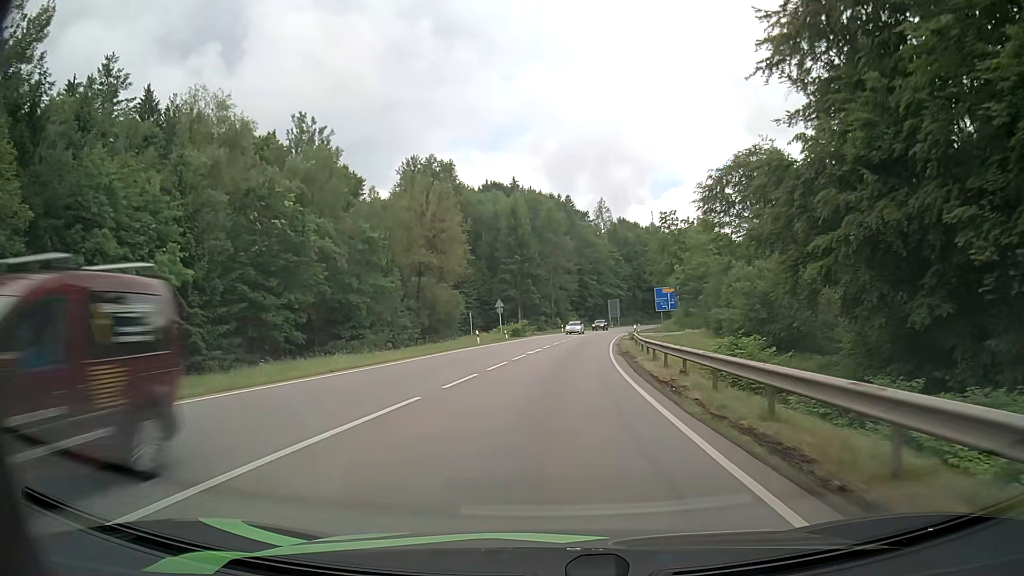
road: secondary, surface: asphalt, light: Day
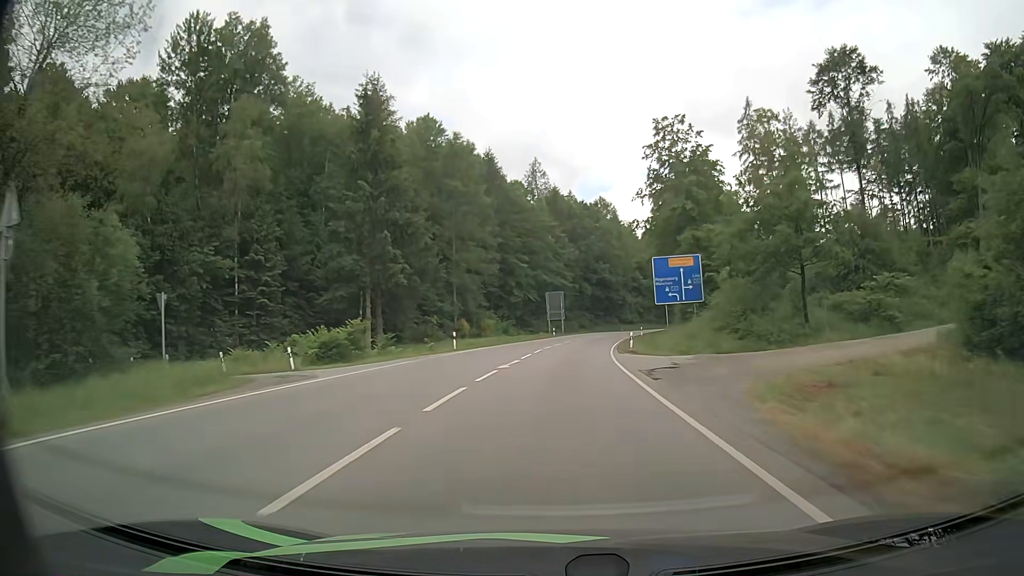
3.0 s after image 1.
(+2.8, +51.7) m; +6°
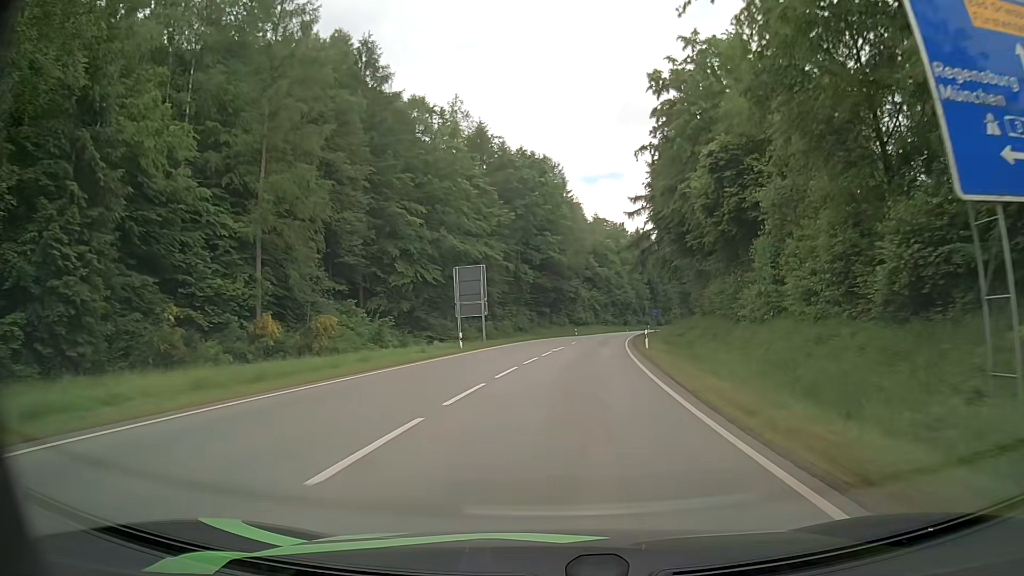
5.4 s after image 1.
(+1.9, +41.0) m; +5°
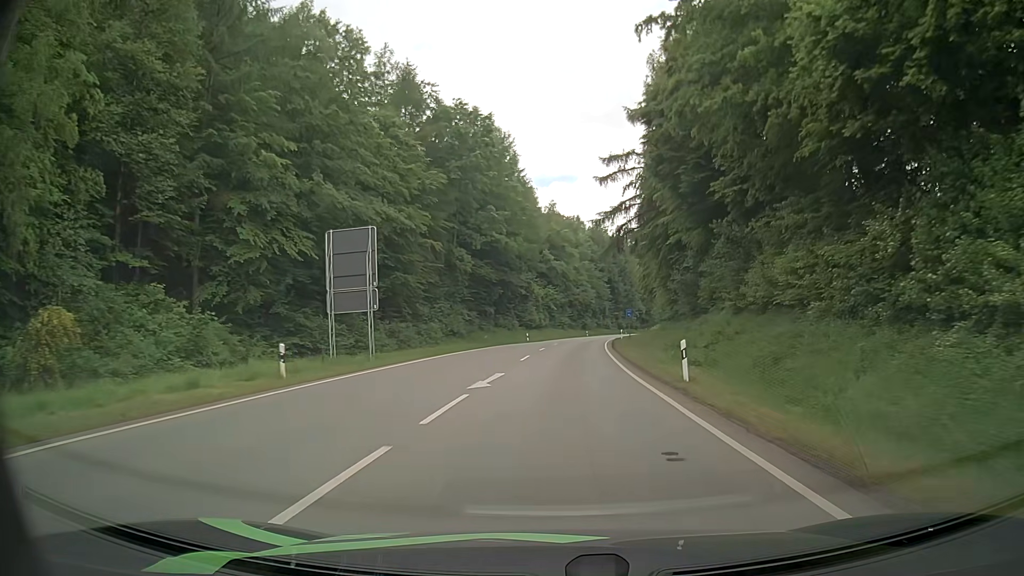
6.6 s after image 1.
(+0.7, +20.2) m; +4°
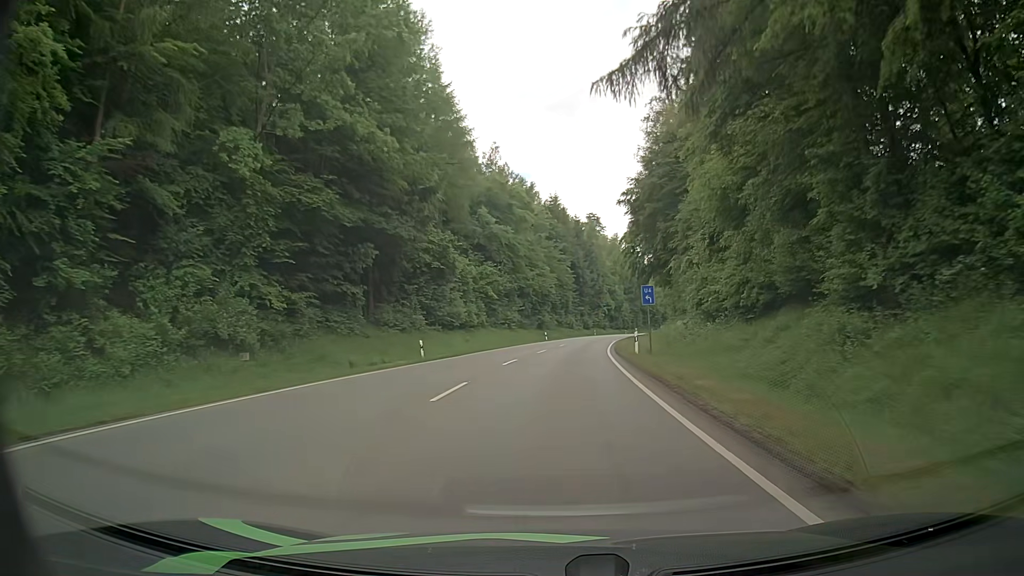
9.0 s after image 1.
(+1.5, +39.9) m; +3°
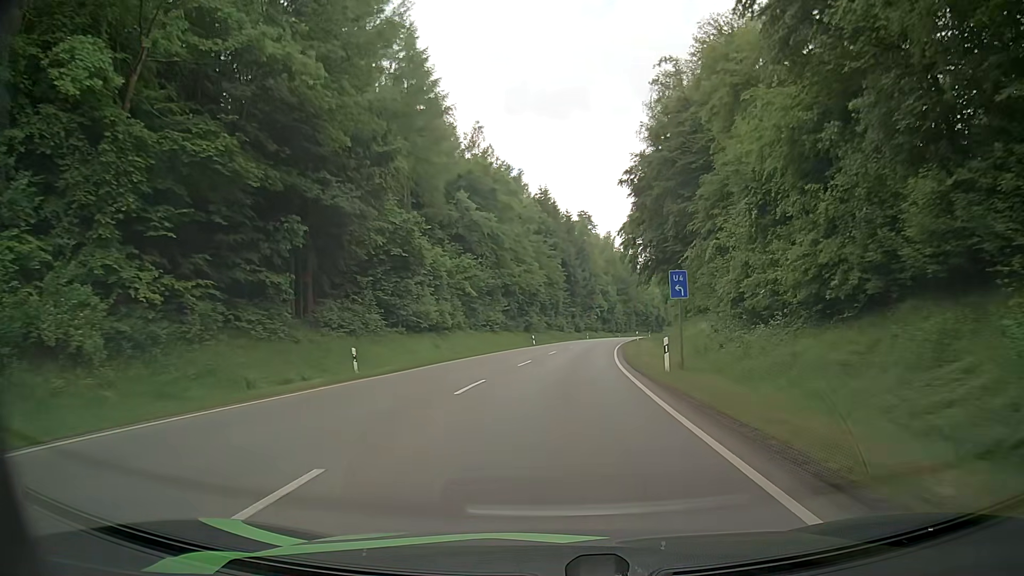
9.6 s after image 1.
(+0.2, +9.9) m; +1°
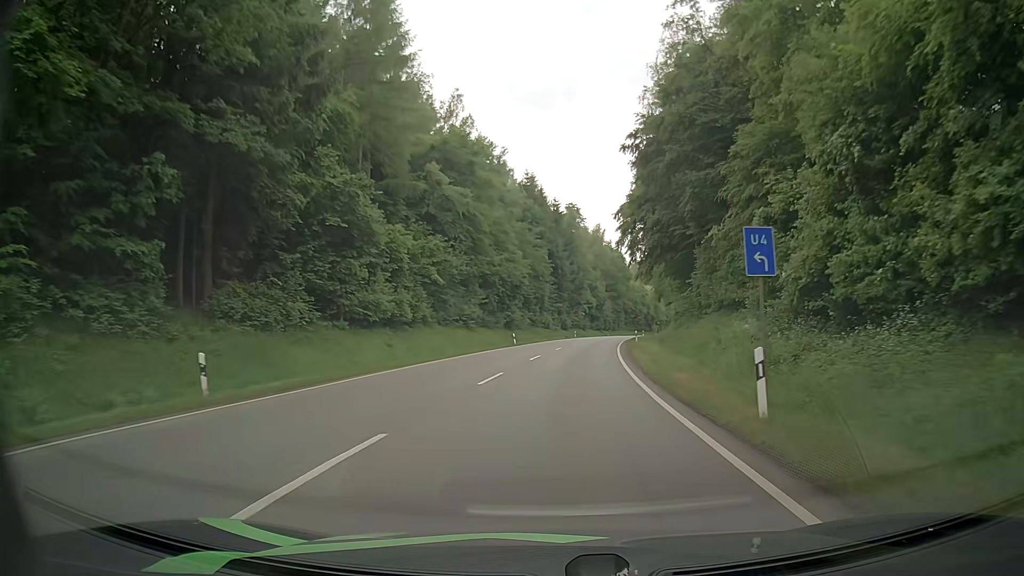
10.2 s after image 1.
(+0.2, +9.9) m; +2°
